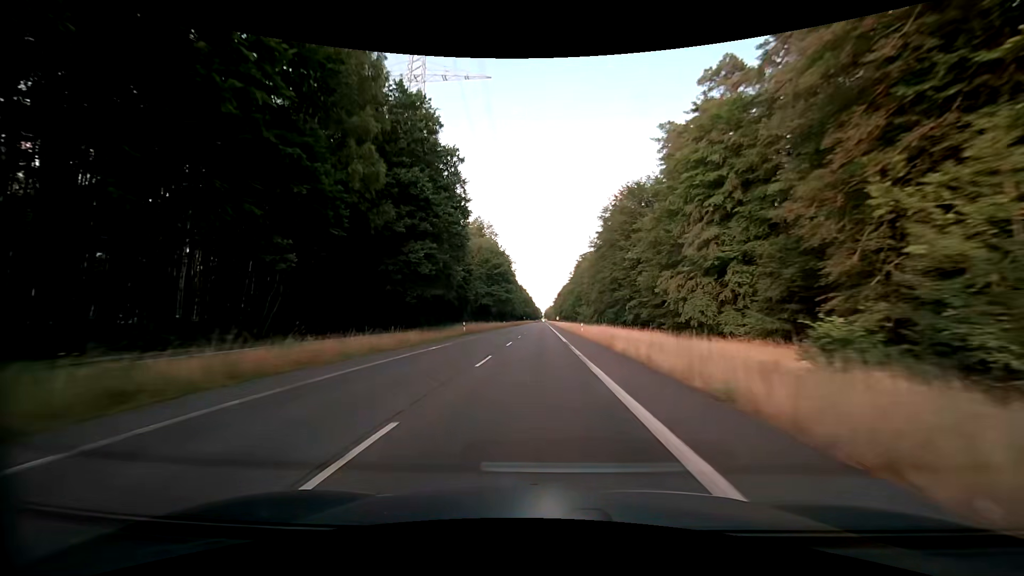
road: secondary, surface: asphalt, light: Day
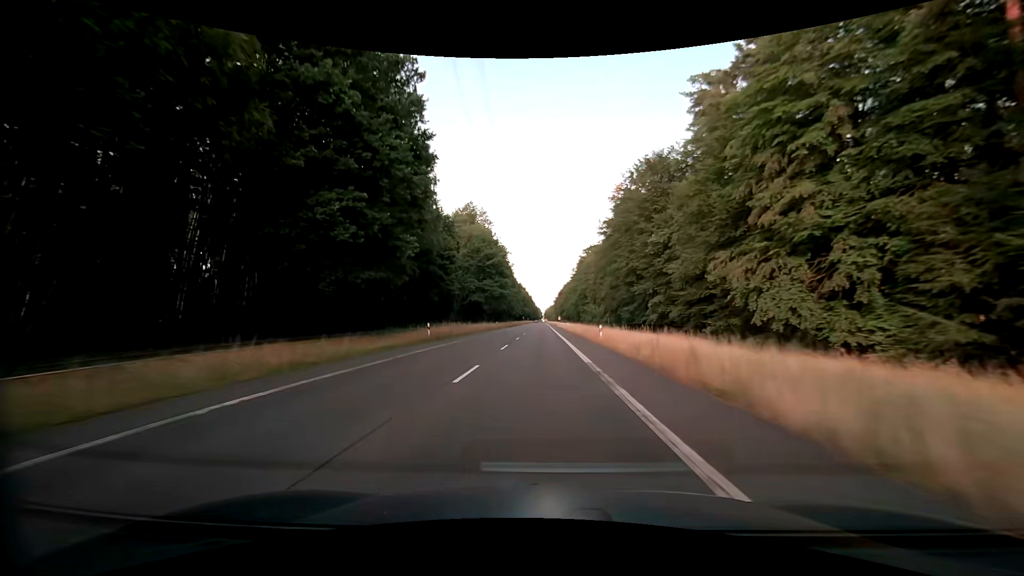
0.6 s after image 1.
(0.0, +15.8) m; 0°
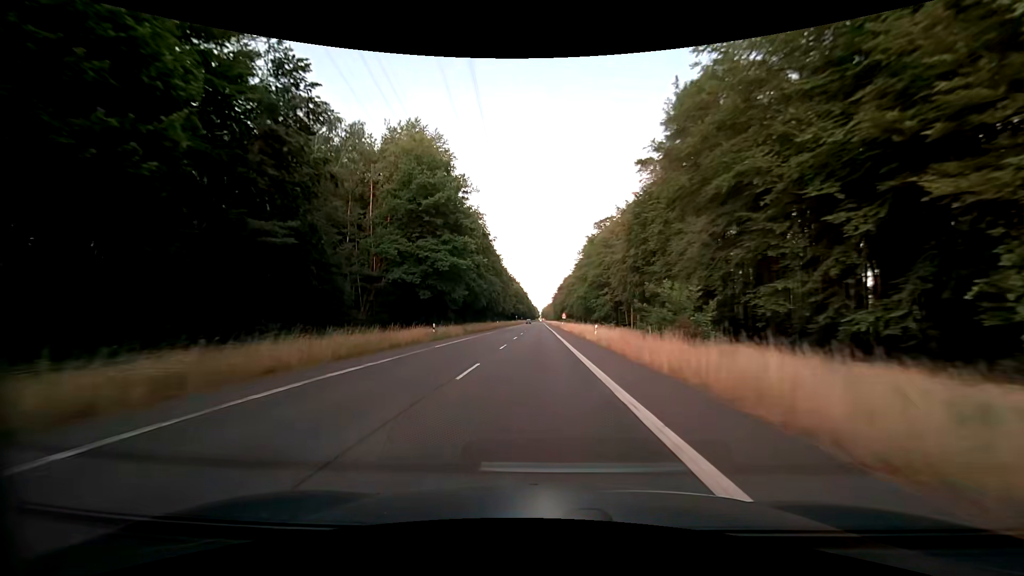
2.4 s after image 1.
(+0.1, +47.4) m; 0°
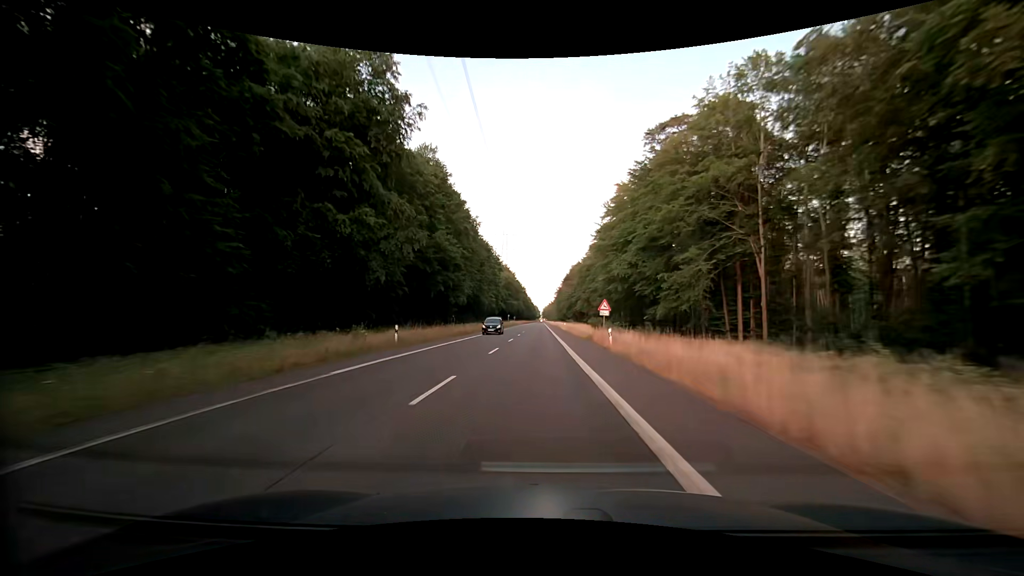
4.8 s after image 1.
(0.0, +63.1) m; 0°
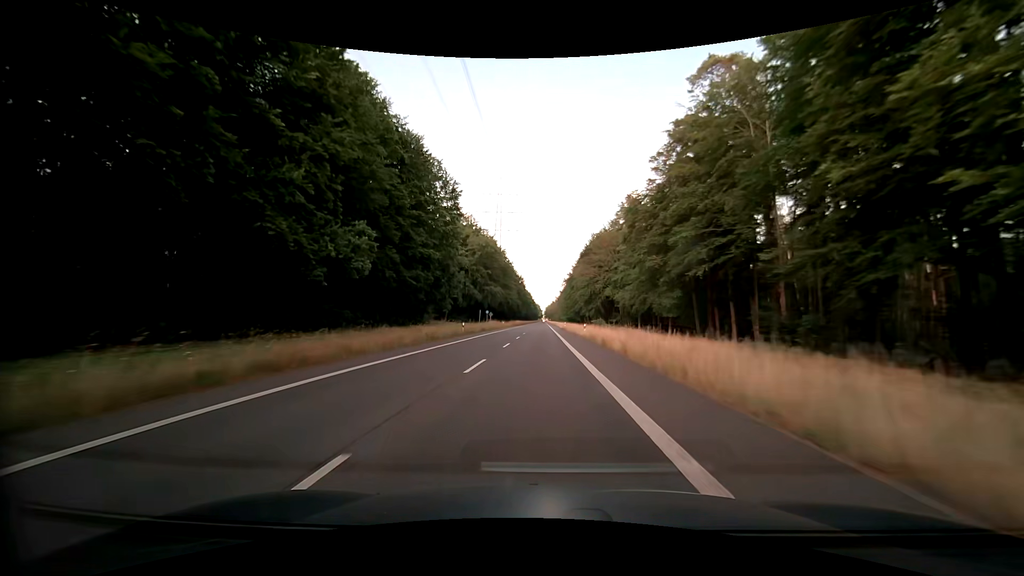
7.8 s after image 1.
(-0.4, +78.9) m; 0°
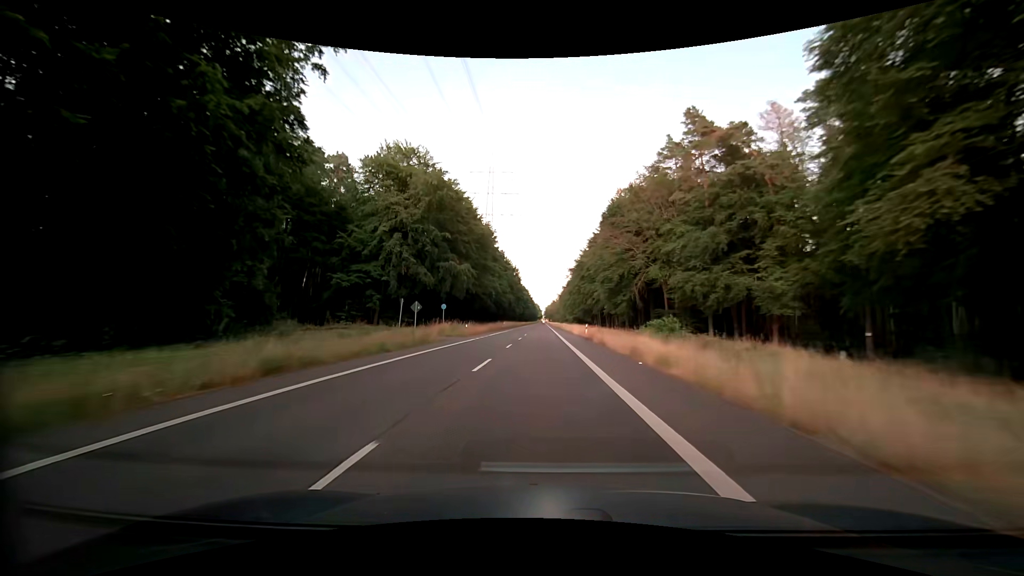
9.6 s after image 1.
(0.0, +47.3) m; 0°
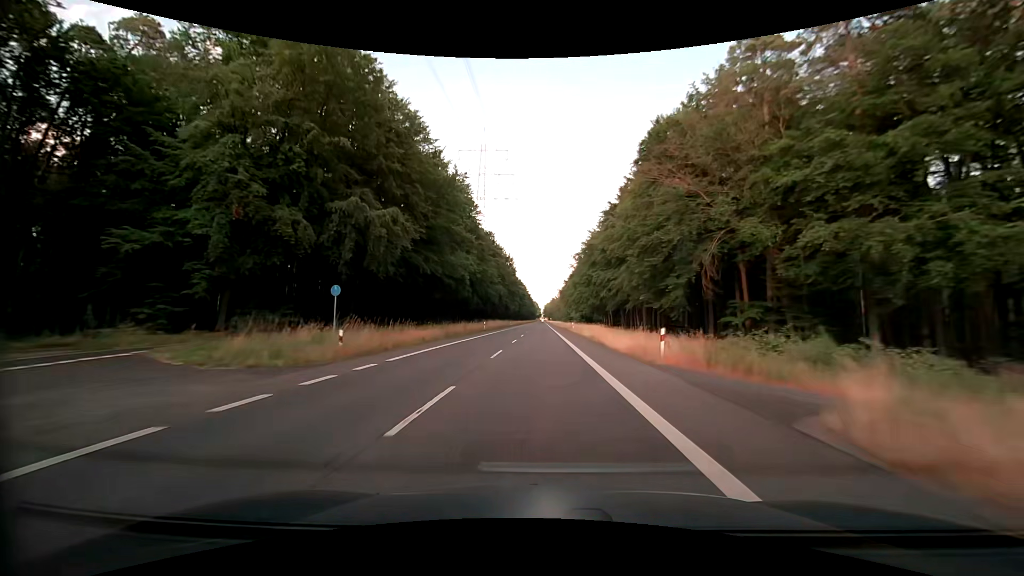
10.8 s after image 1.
(+0.1, +31.5) m; 0°
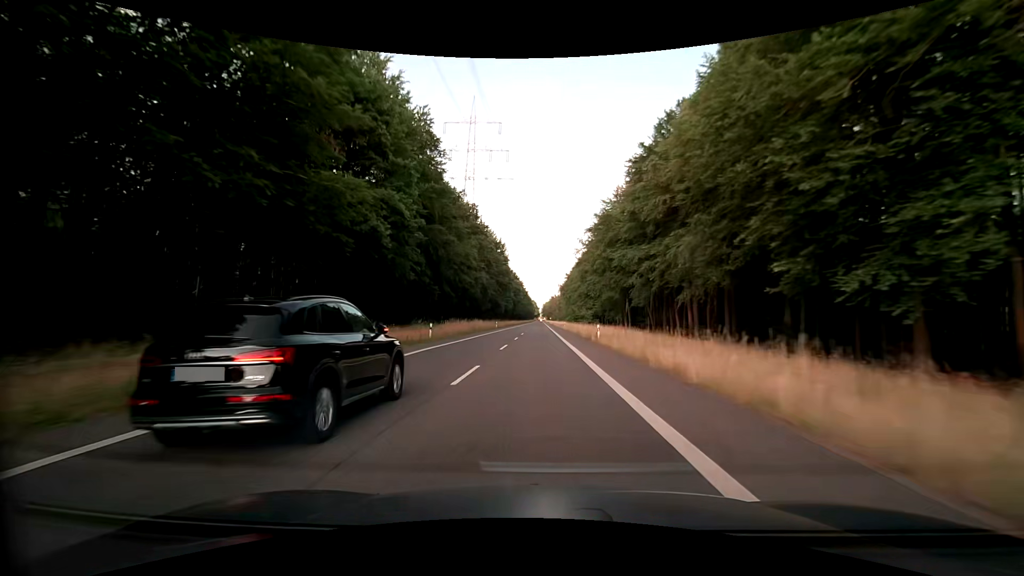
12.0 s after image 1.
(+0.1, +31.5) m; 0°
(0, +10) (0, +20) (0, +30) (0, +40) (0, +50) (0, +60) (0, +70) (0, +80) (0, +90) (0, +100) m
